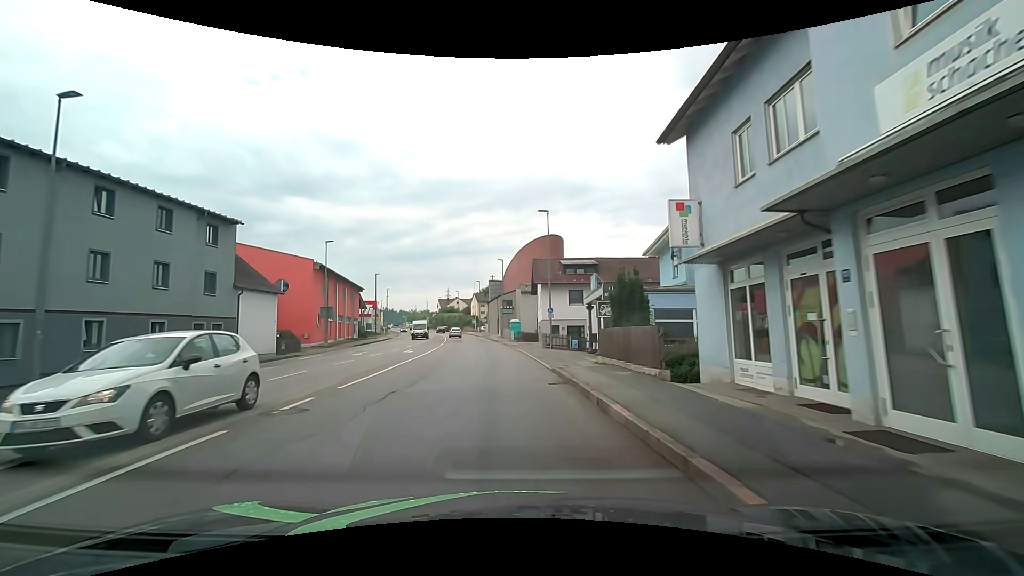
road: tertiary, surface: asphalt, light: Day
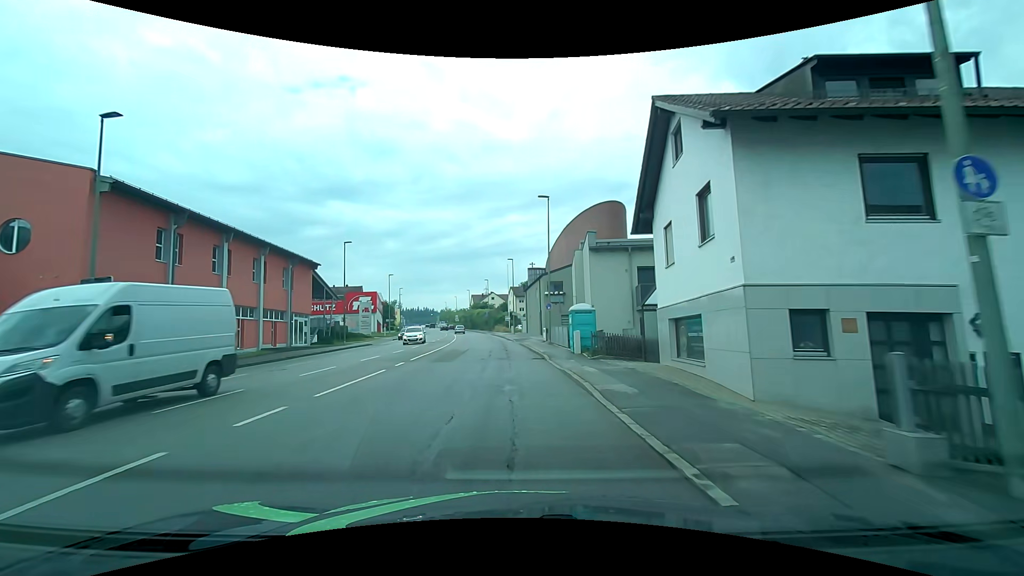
(-1.0, +31.1) m; -4°
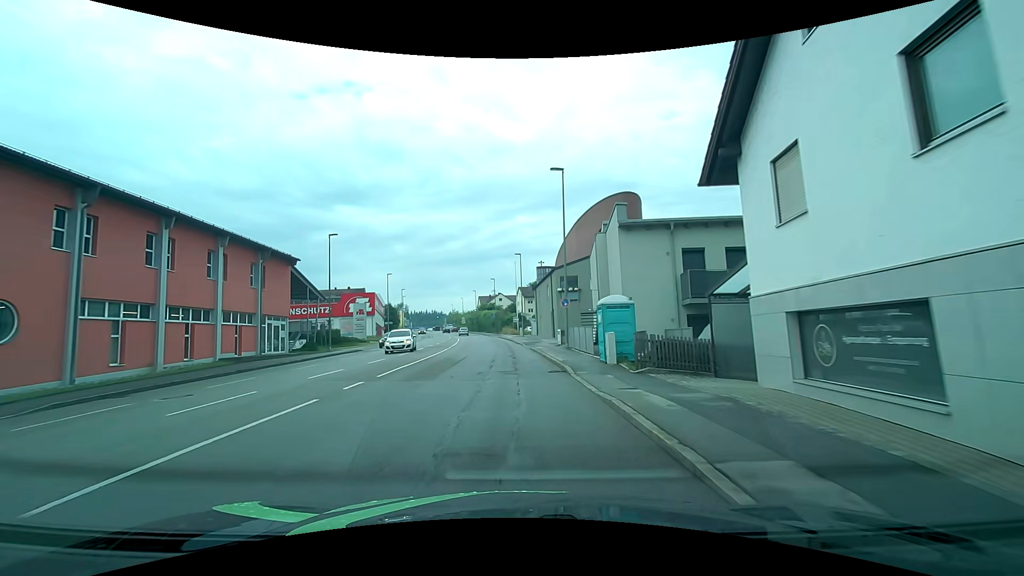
(-0.1, +6.2) m; -1°
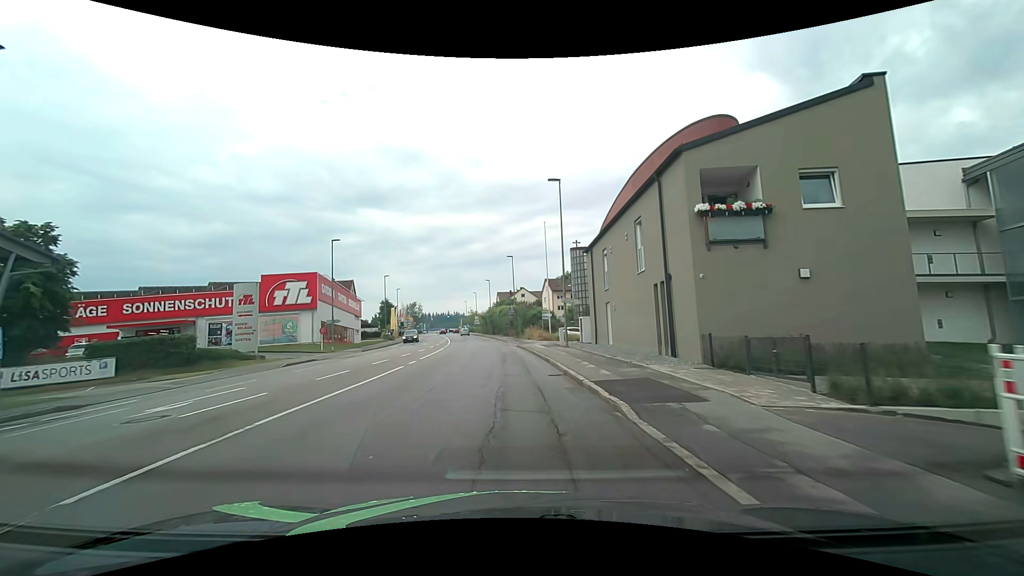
(-0.8, +31.3) m; -3°
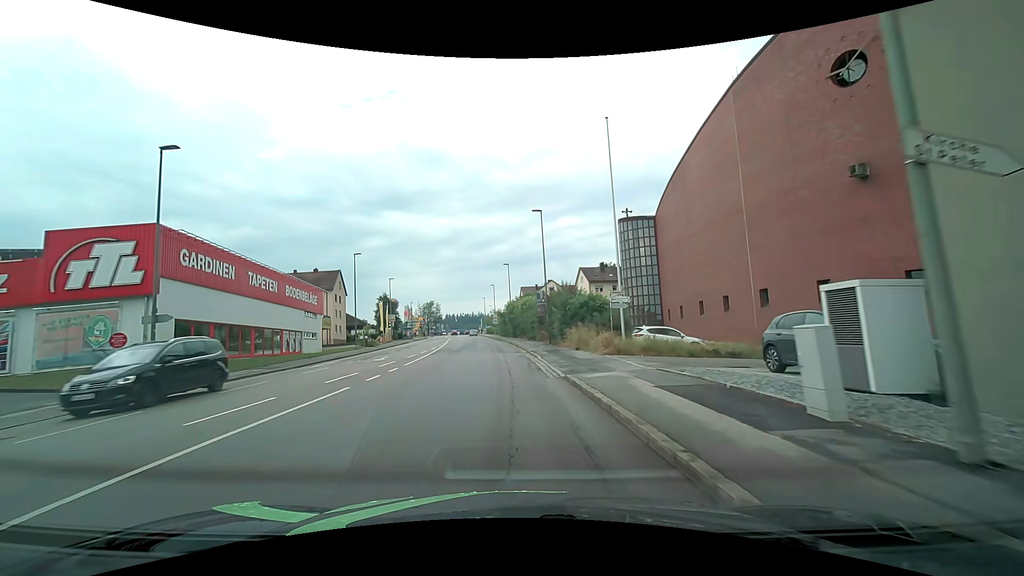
(-0.5, +25.0) m; -3°
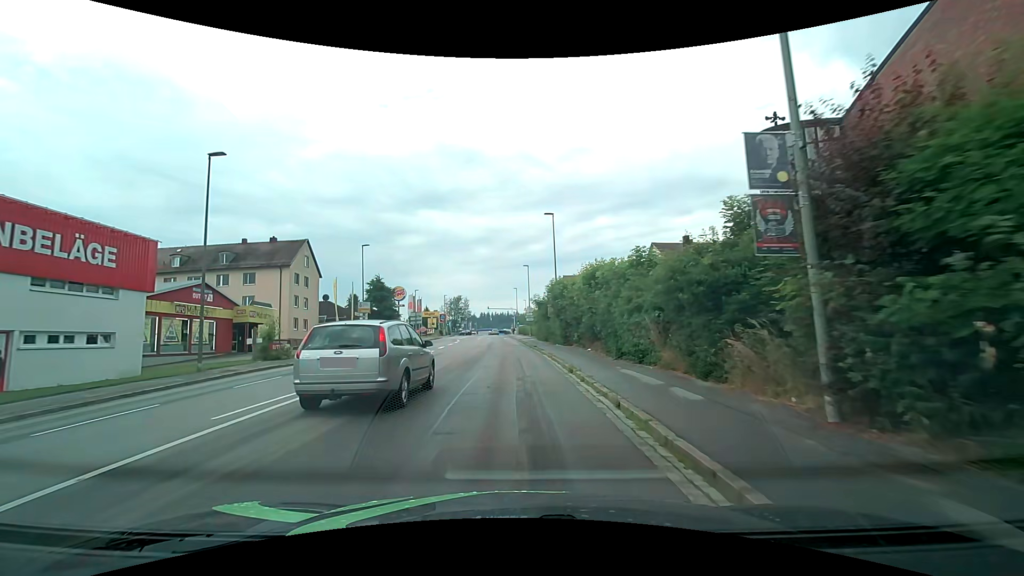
(-1.2, +31.0) m; -4°
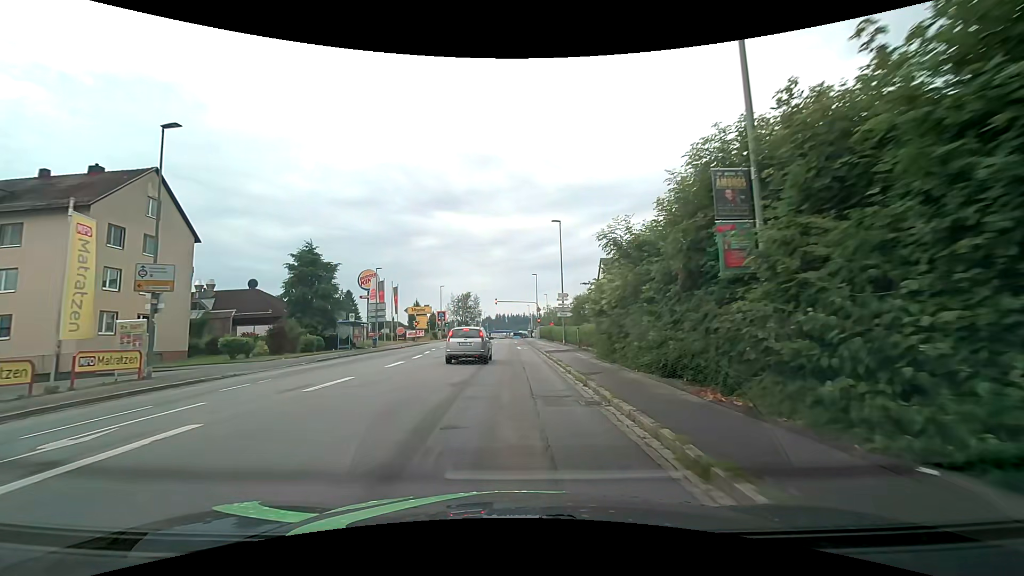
(-0.7, +31.3) m; -2°
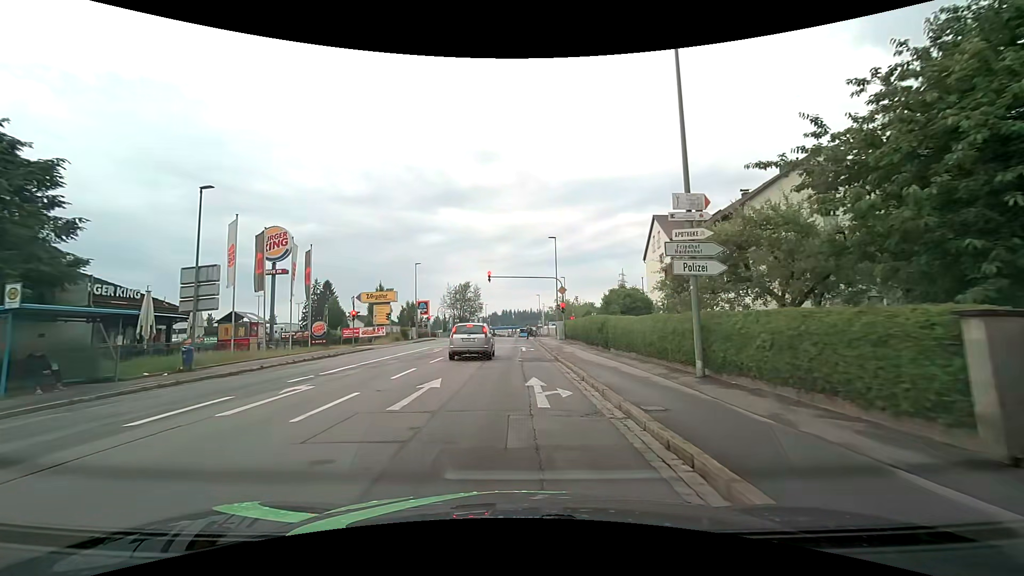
(-0.1, +29.1) m; -1°
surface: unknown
(0, +10) (0, +20) (+1, +30) (0, +40) (0, +50) (0, +60) (0, +70) (0, +80) (0, +90) (0, +100) m
